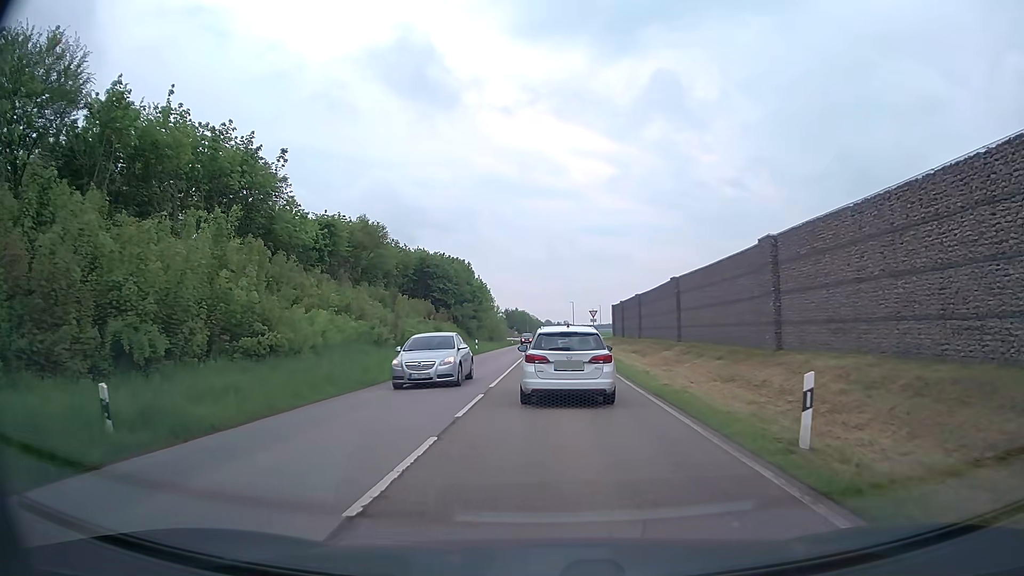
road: secondary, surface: asphalt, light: Day
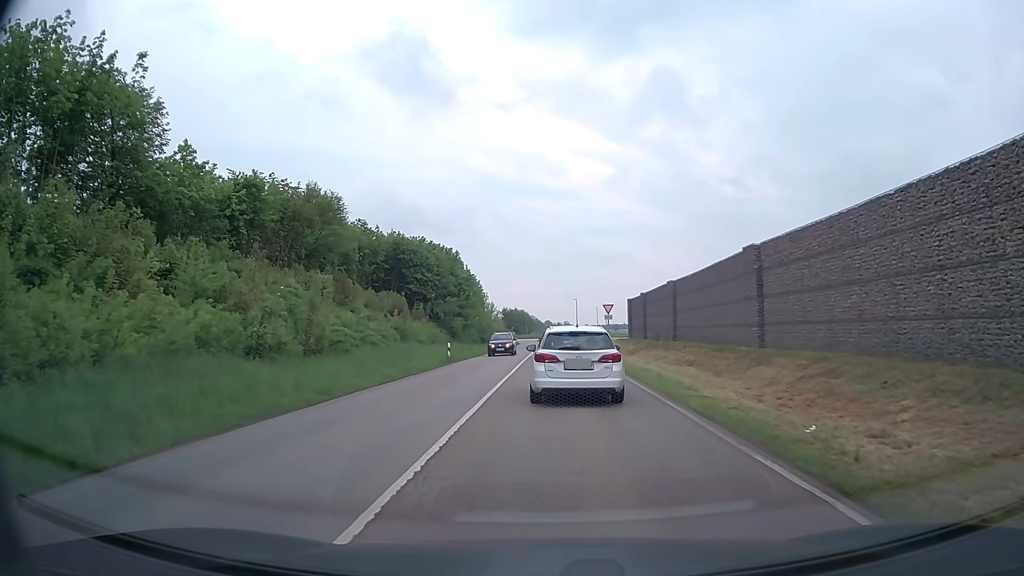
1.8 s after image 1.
(0.0, +15.2) m; 0°
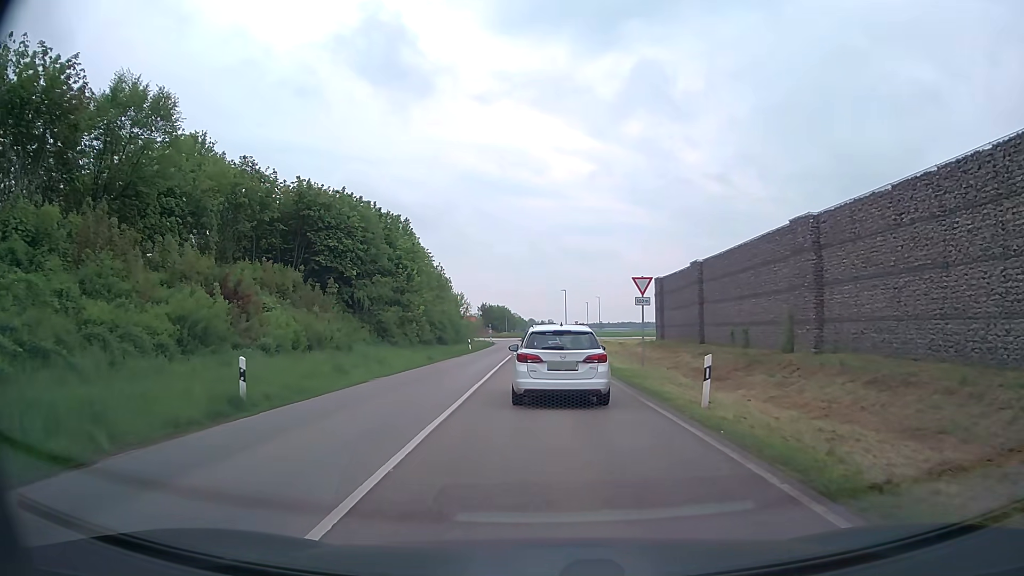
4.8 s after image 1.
(+0.2, +24.3) m; +1°
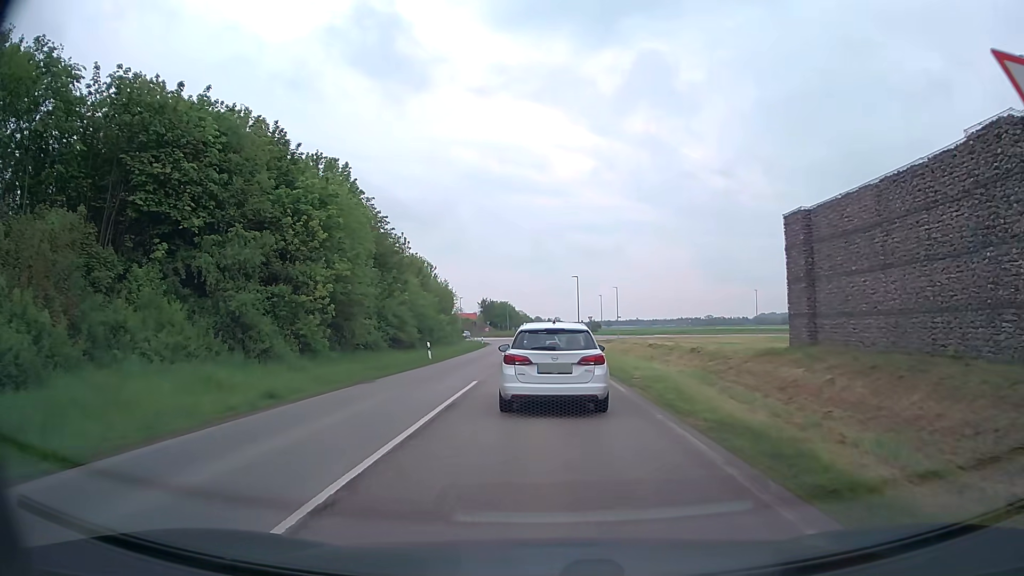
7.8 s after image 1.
(+0.1, +22.4) m; 0°
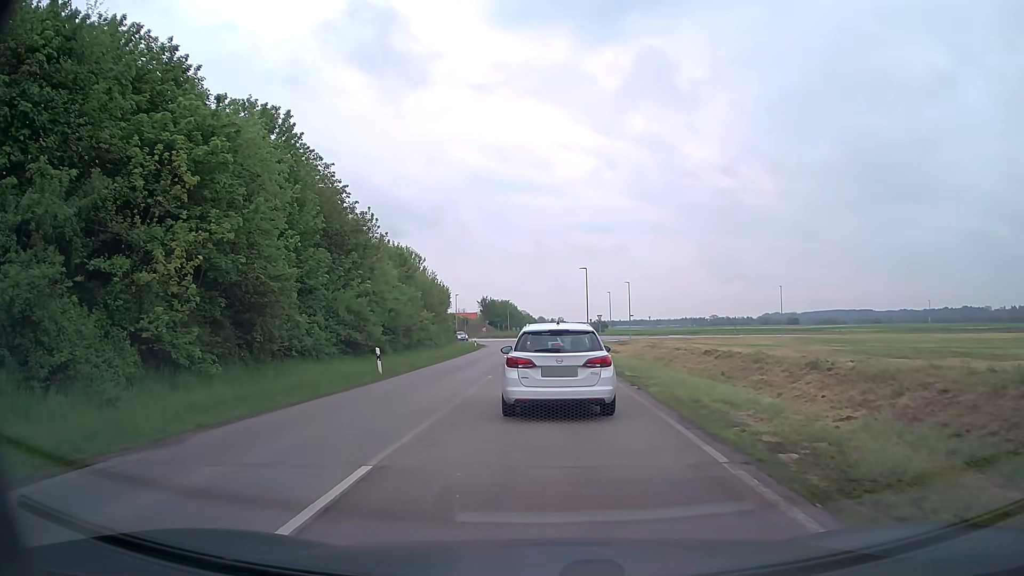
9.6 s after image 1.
(-0.1, +11.4) m; 0°
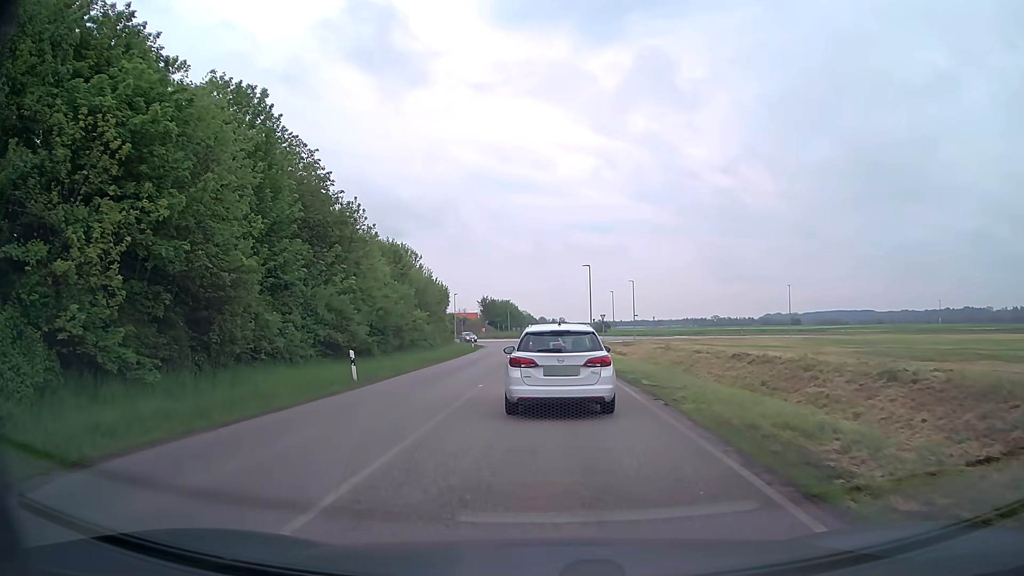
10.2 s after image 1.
(0.0, +3.4) m; -1°
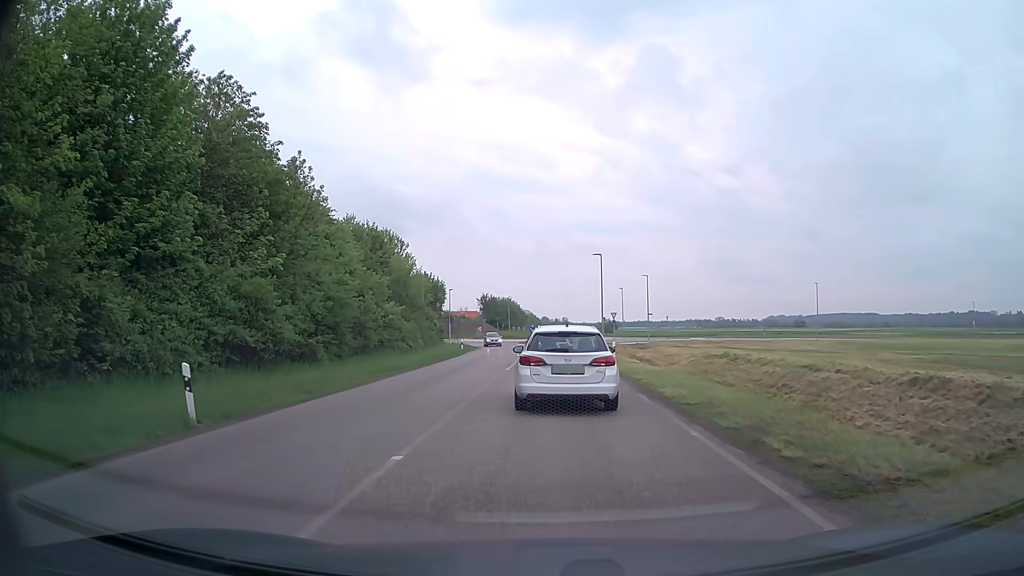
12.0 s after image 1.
(0.0, +10.3) m; 0°
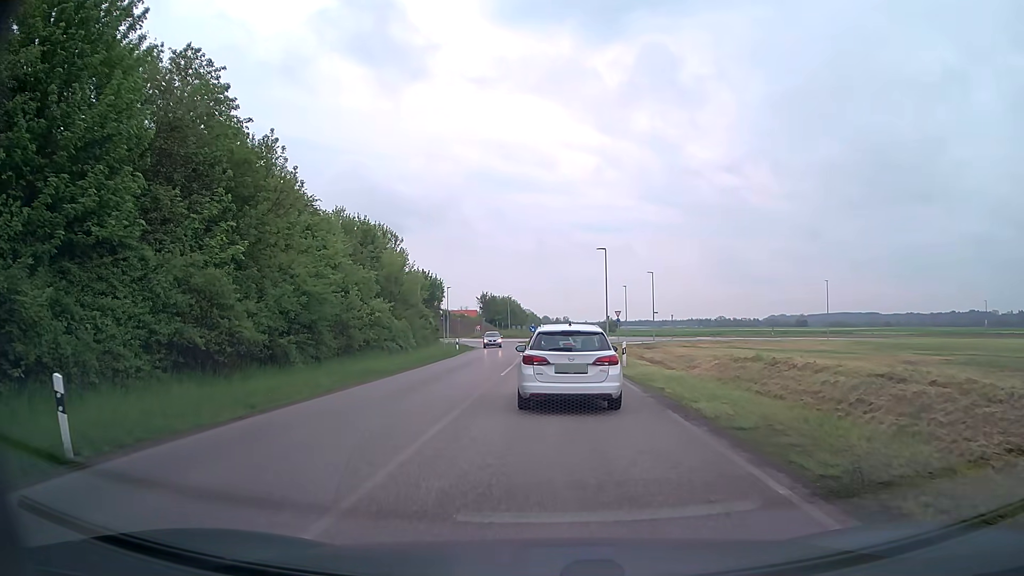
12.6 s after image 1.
(0.0, +3.5) m; 0°
